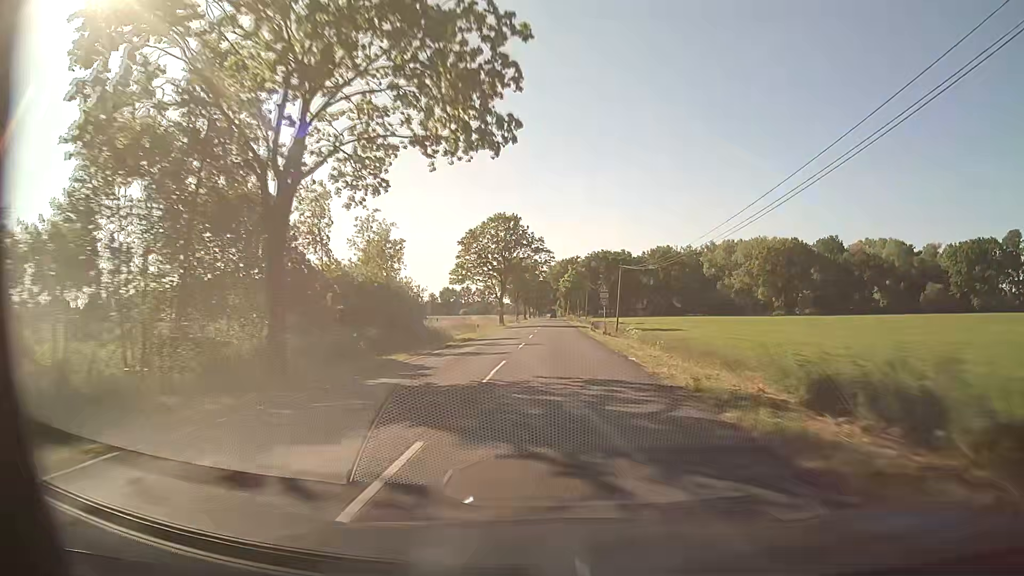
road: secondary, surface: asphalt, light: Day
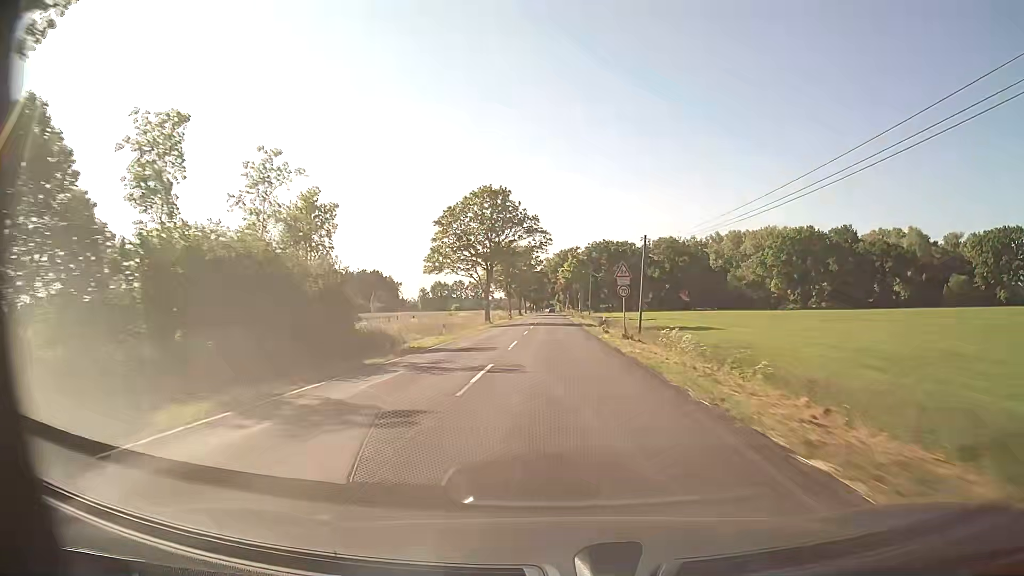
(+0.1, +14.6) m; +1°
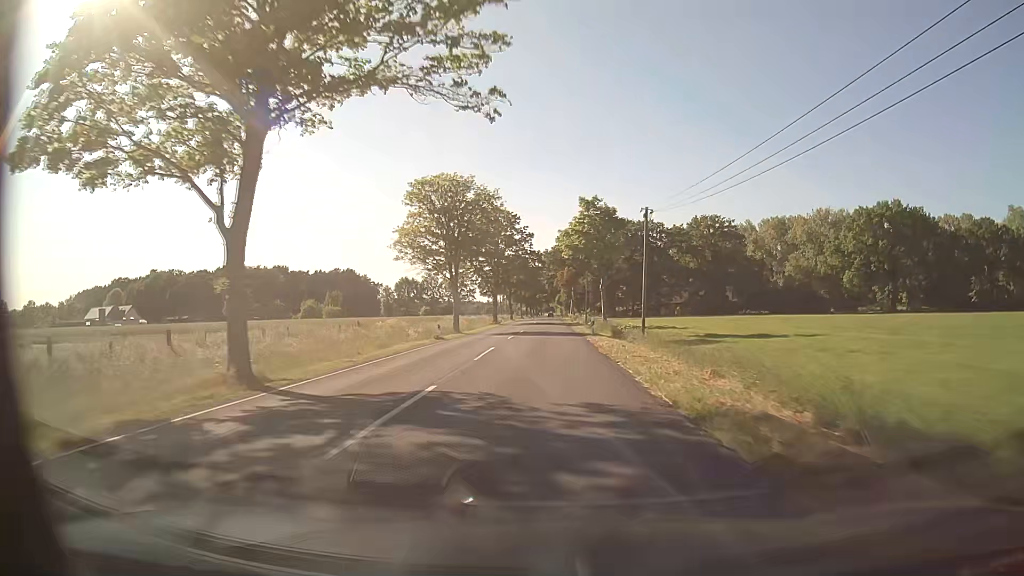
(0.0, +52.1) m; 0°
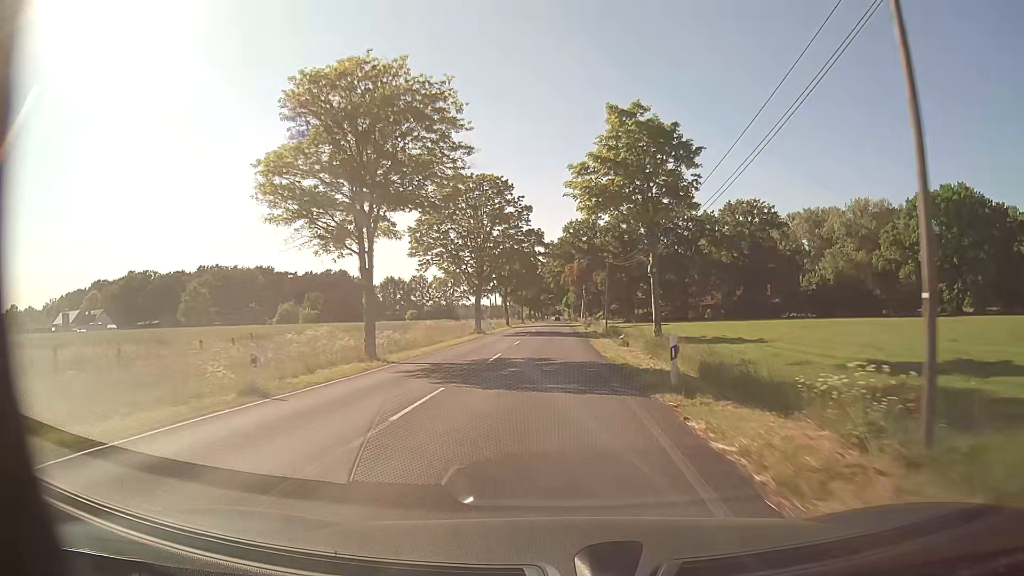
(-0.1, +23.3) m; -1°
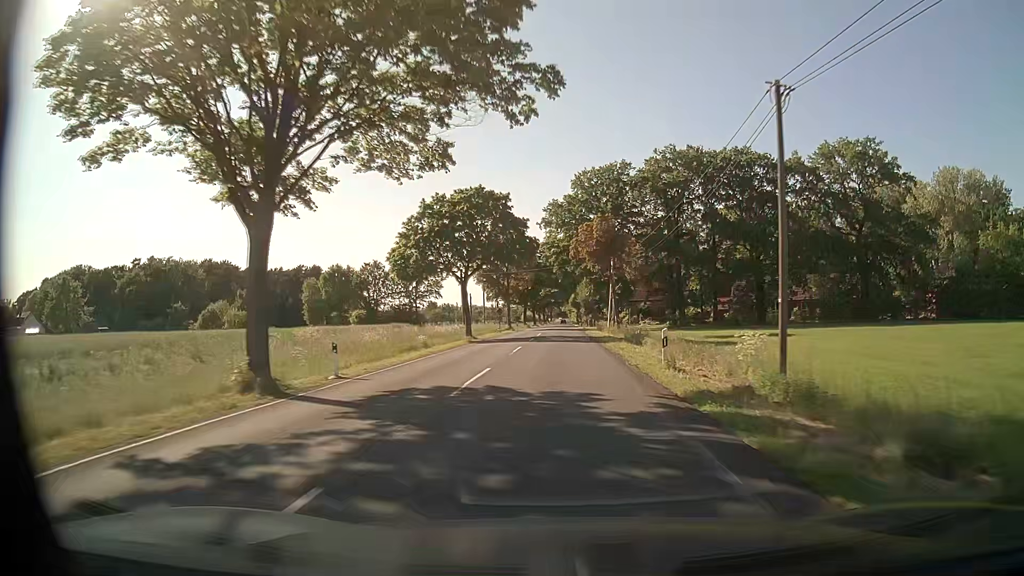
(-0.2, +43.7) m; 0°
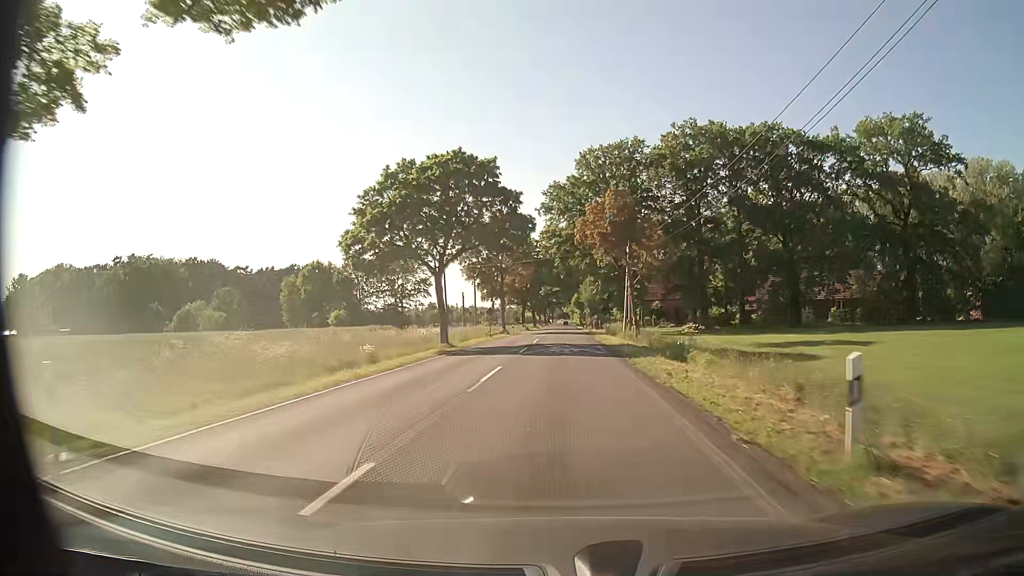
(0.0, +11.0) m; 0°
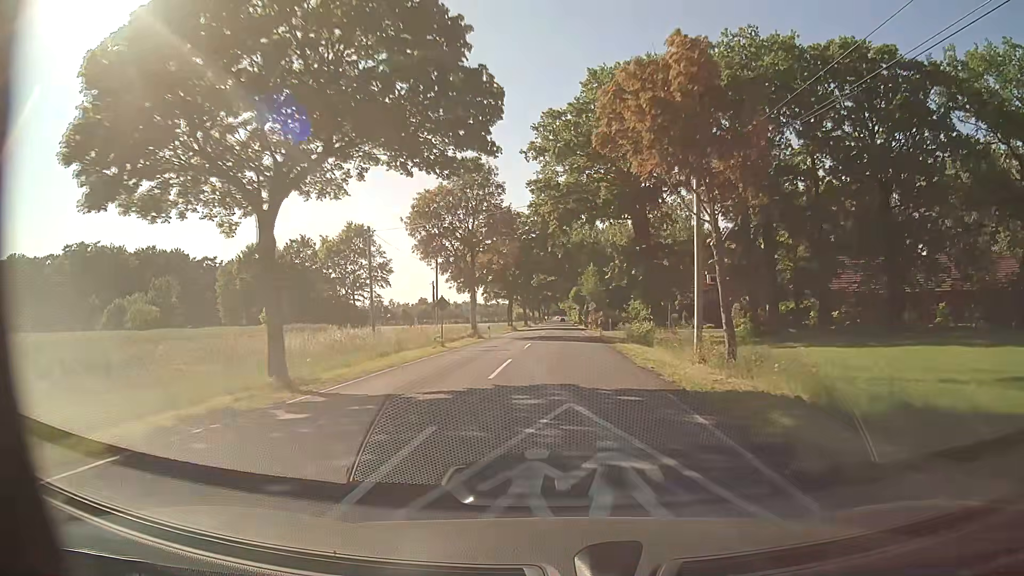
(0.0, +22.2) m; 0°
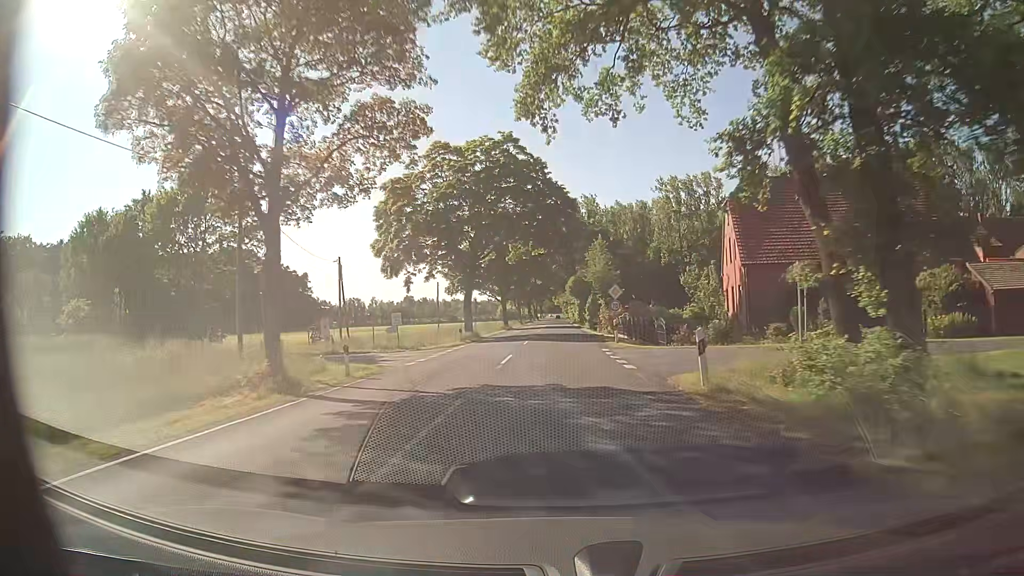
(+0.2, +33.6) m; 0°
(0, +10) (0, +20) (0, +30) (0, +40) (0, +50) (0, +60) (0, +70) (0, +80) (0, +90) (0, +100) m
